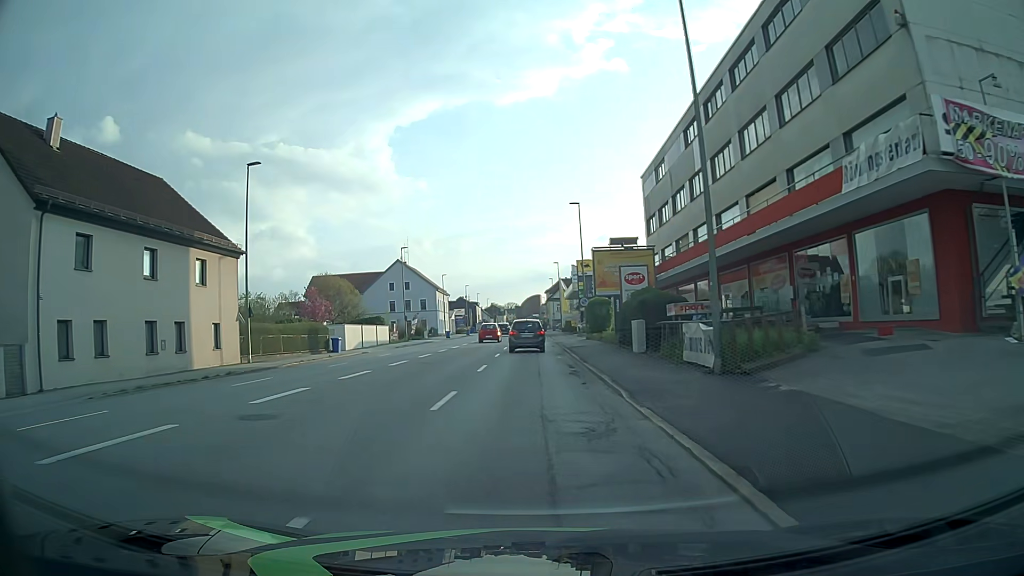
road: tertiary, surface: asphalt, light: Day
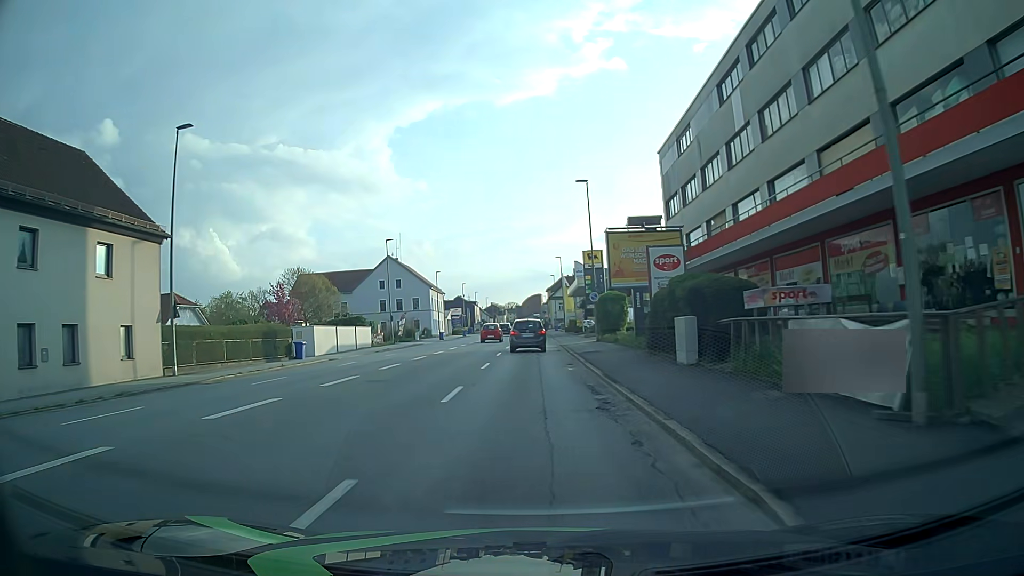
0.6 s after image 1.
(0.0, +7.8) m; 0°
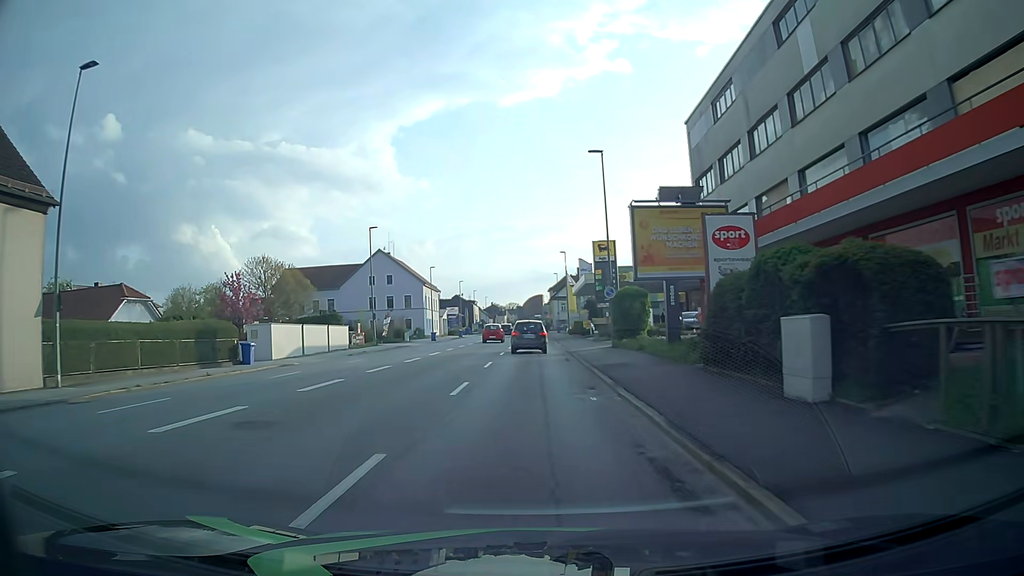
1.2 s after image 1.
(-0.1, +7.8) m; 0°
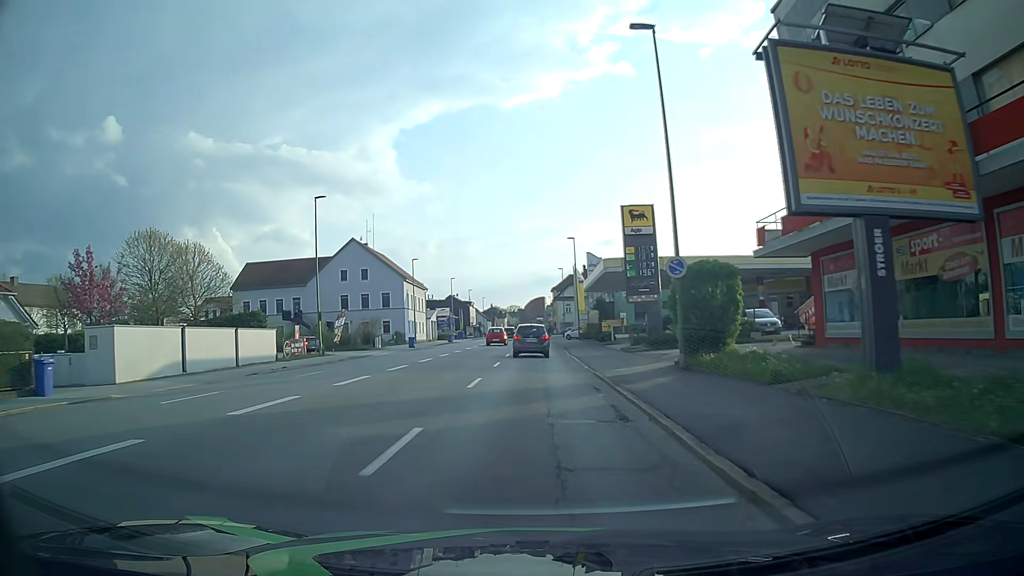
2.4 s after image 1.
(-0.1, +15.7) m; 0°
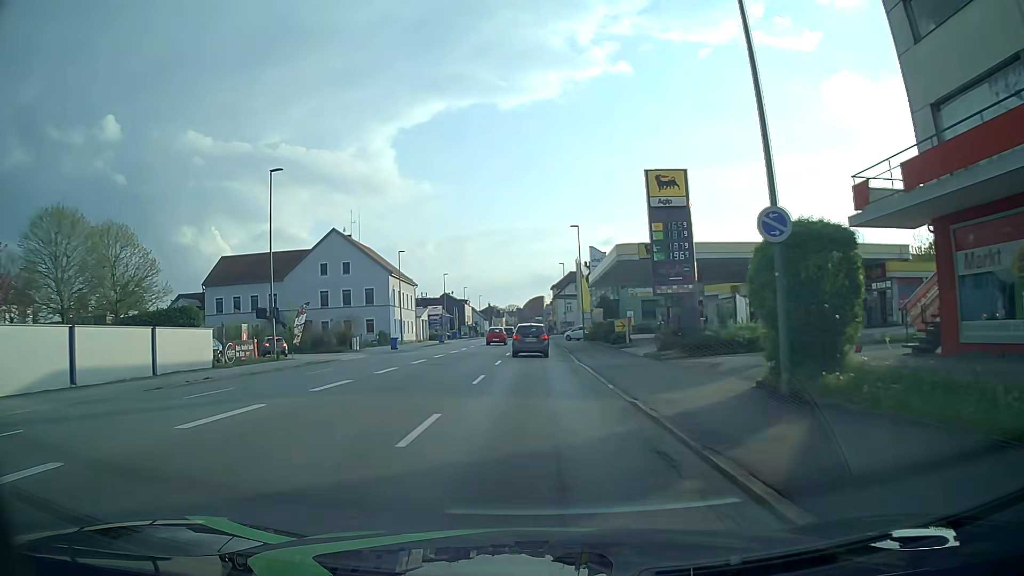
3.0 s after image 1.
(0.0, +7.9) m; 0°
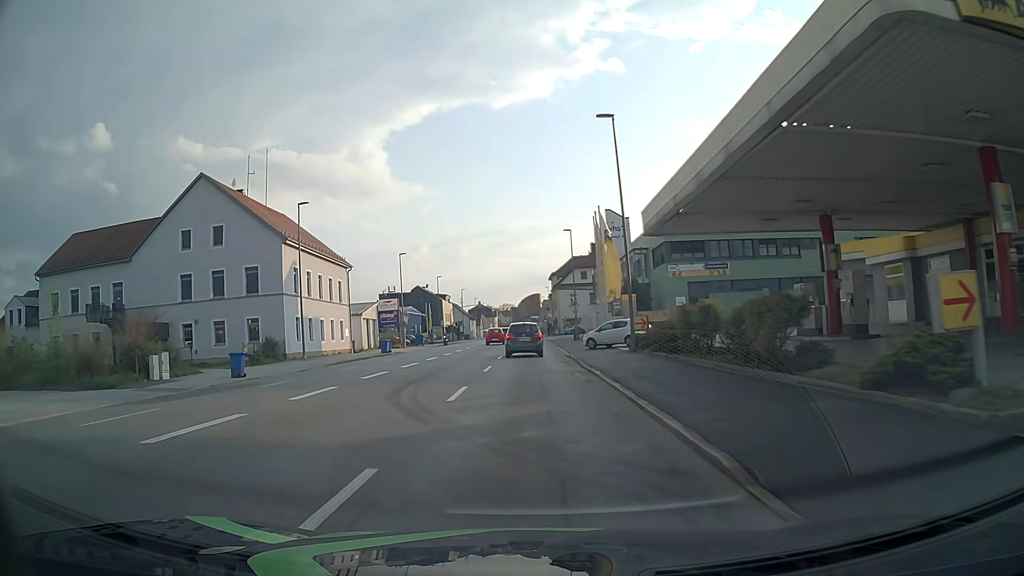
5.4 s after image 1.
(+0.3, +31.2) m; +1°
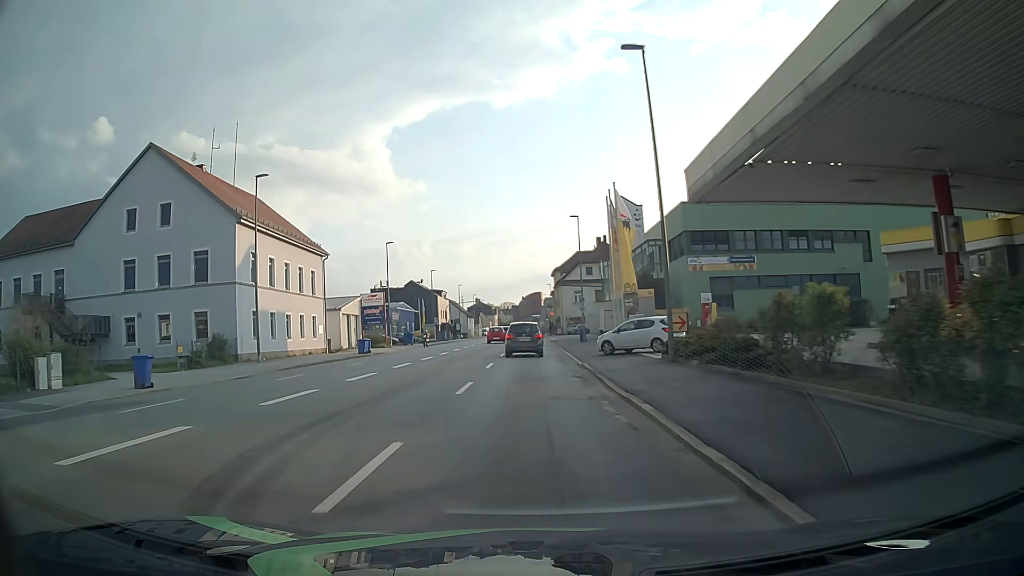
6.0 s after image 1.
(0.0, +7.6) m; -1°
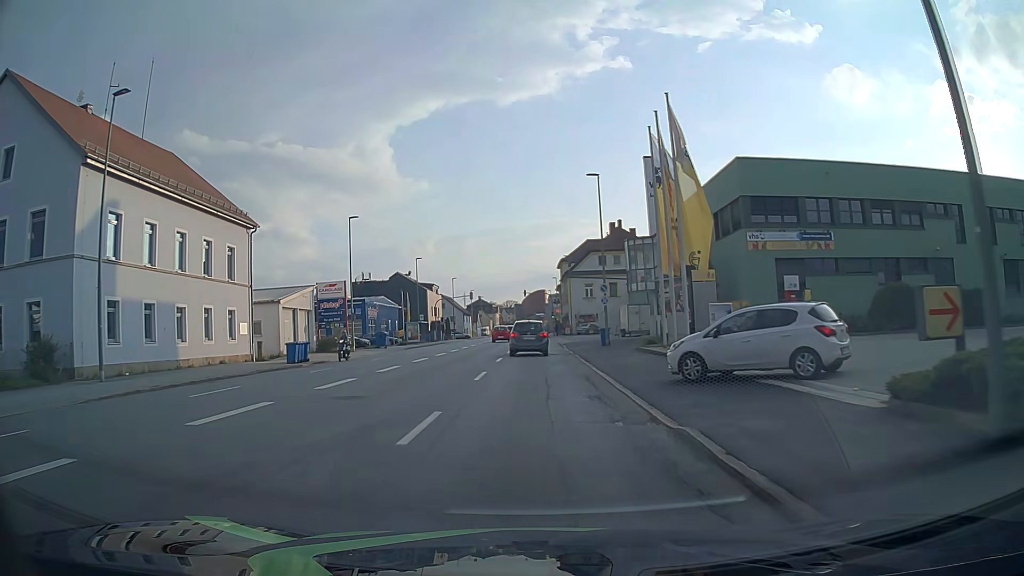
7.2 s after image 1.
(+0.1, +15.0) m; 0°
(0, +10) (0, +20) (0, +30) (0, +40) (0, +50) (0, +60) (0, +70) (0, +80) (0, +90) (+1, +100) m
